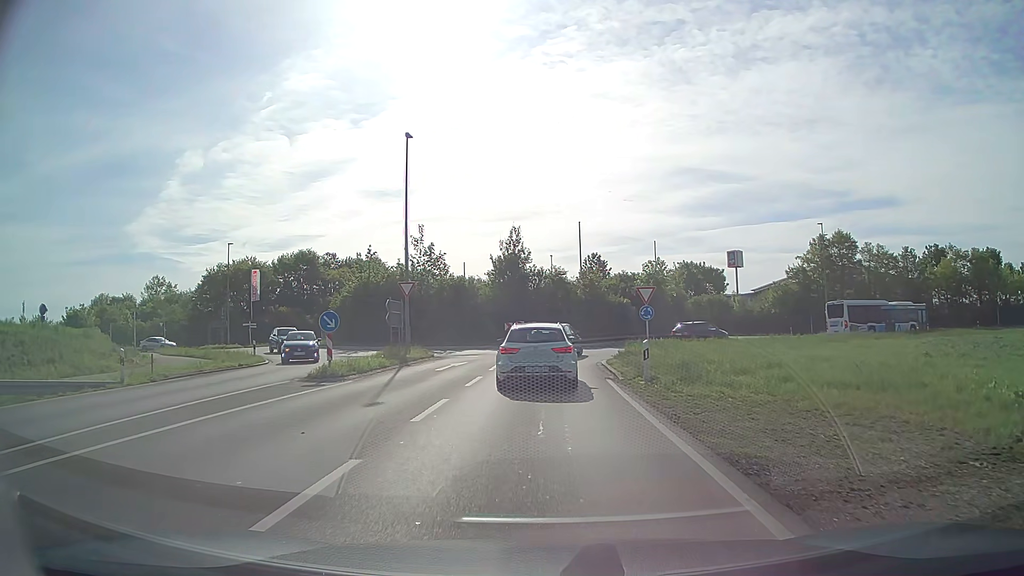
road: primary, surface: asphalt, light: Day
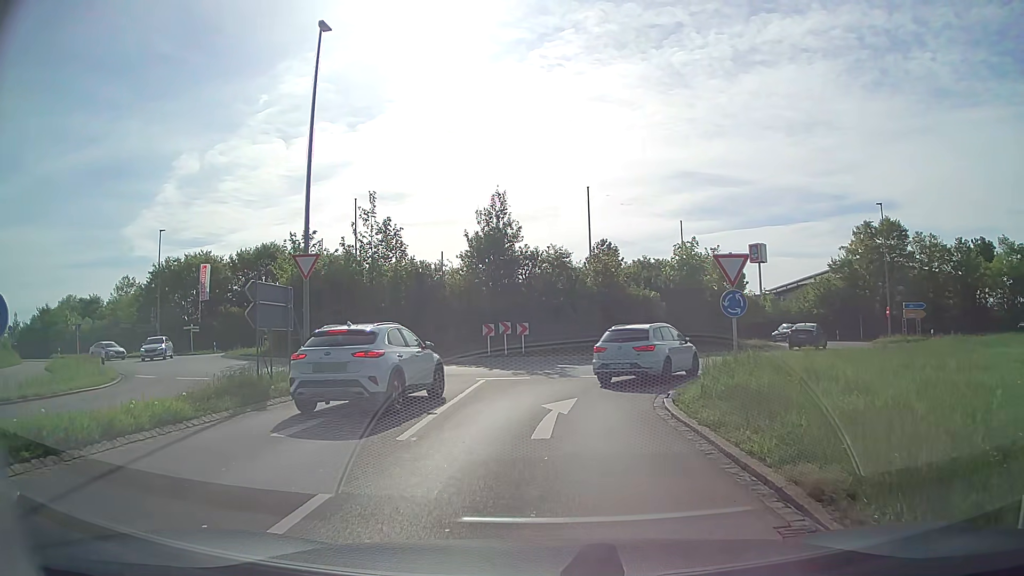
(0.0, +13.2) m; 0°
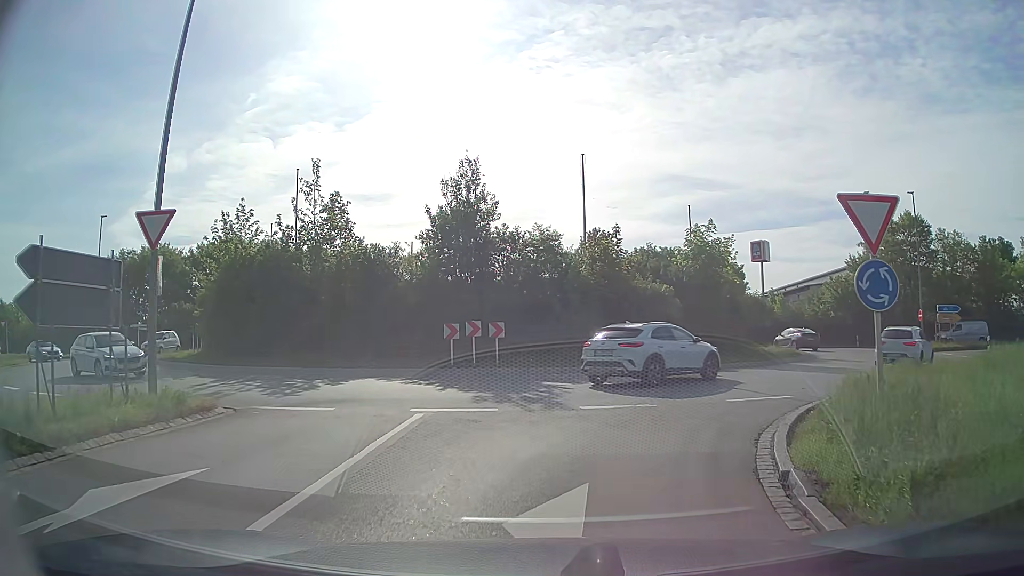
(0.0, +7.3) m; +1°
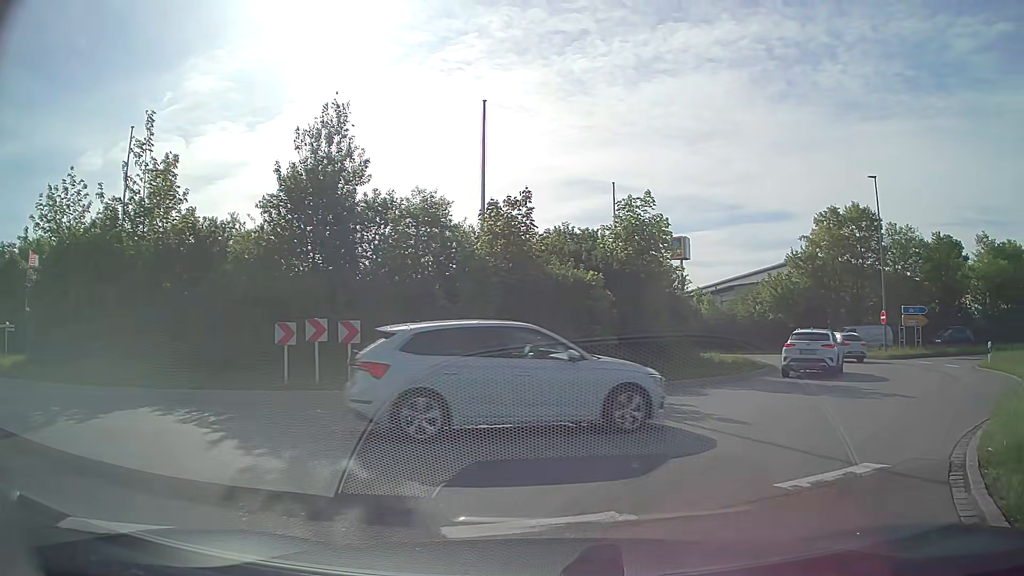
(+0.4, +7.2) m; +8°
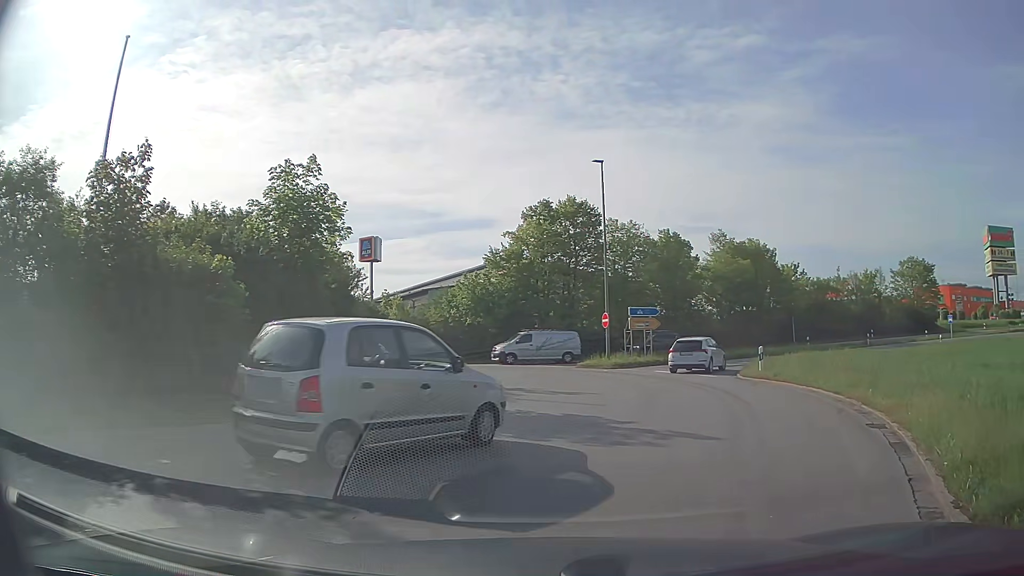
(+1.0, +5.5) m; +25°
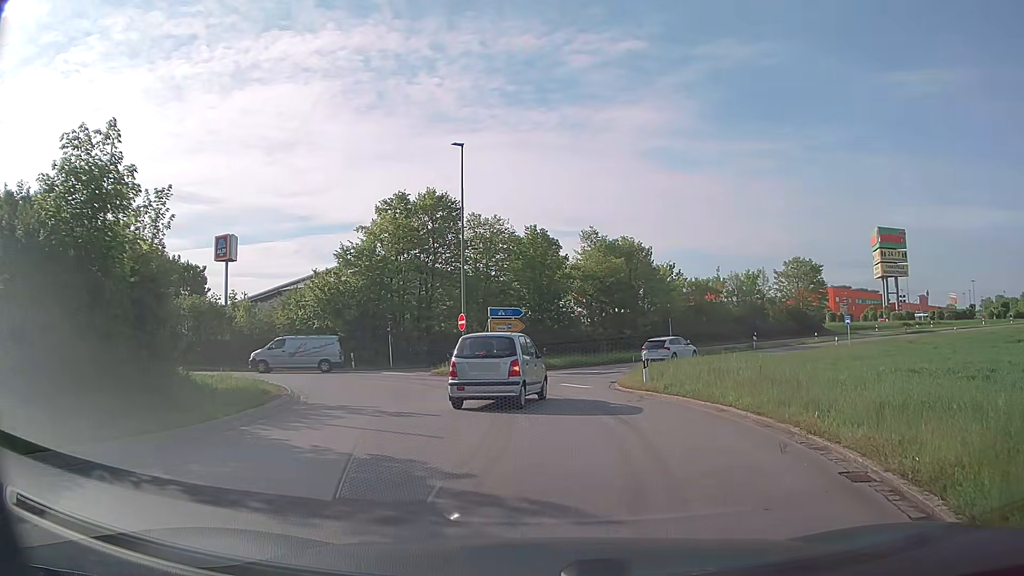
(+0.5, +4.1) m; +11°
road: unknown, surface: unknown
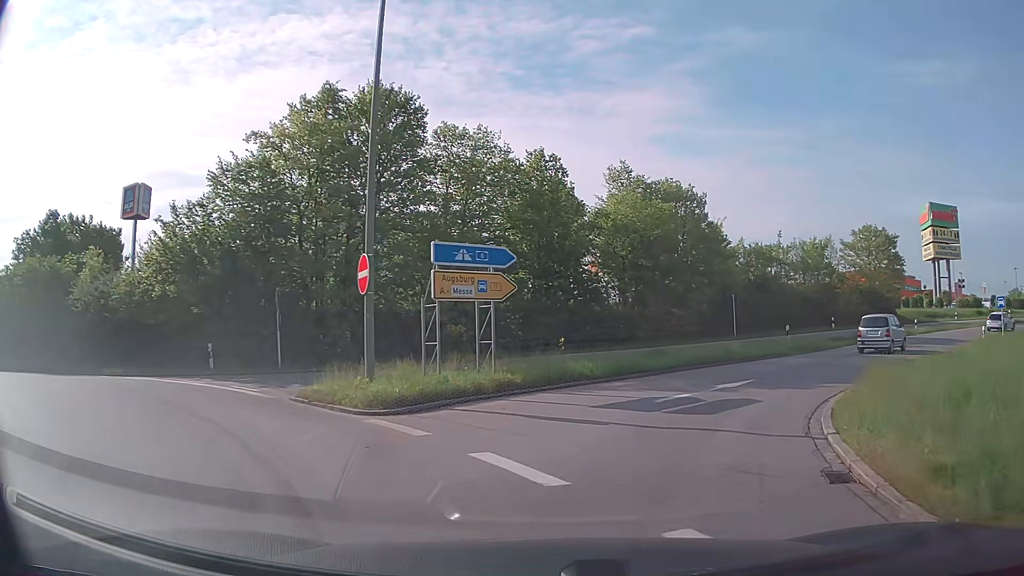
(0.0, +18.6) m; 0°
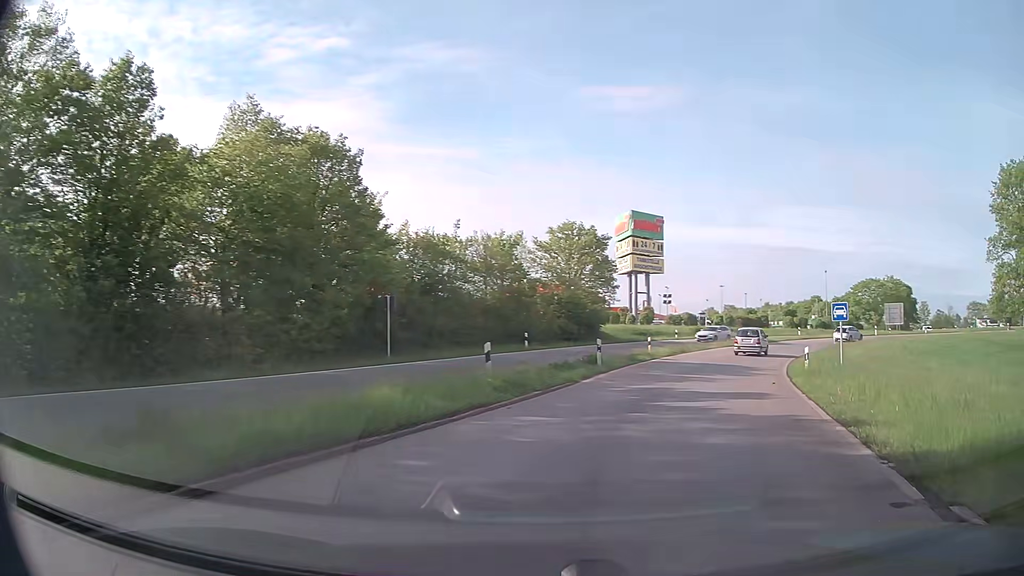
(+3.0, +13.5) m; +29°
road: trunk_link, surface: asphalt
(+1, +10) (+4, +20) (+7, +29) (+12, +38) (+17, +47) (+23, +54) (+31, +61) (+39, +66) (+49, +70) (+58, +71) m
